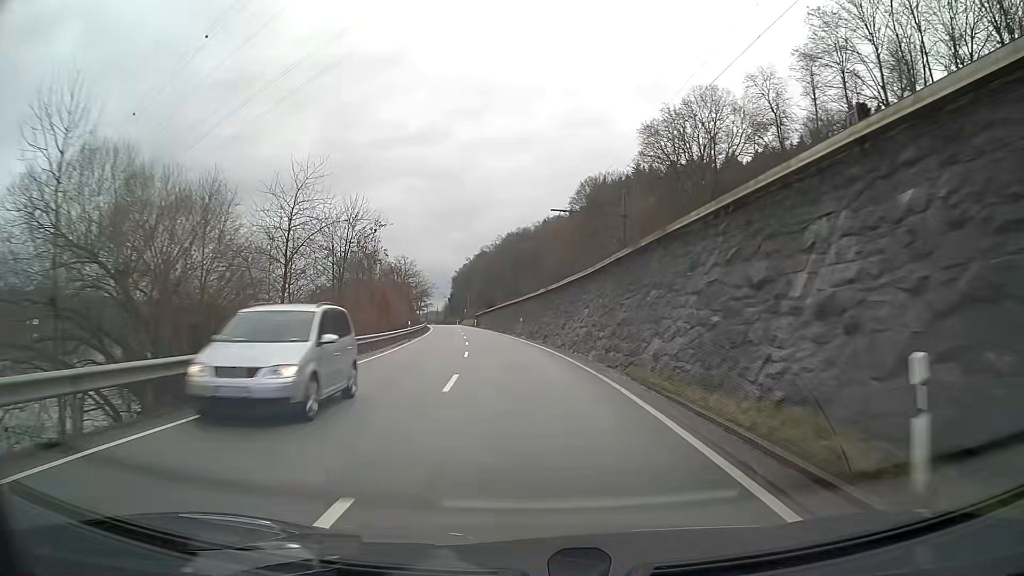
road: primary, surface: asphalt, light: Day
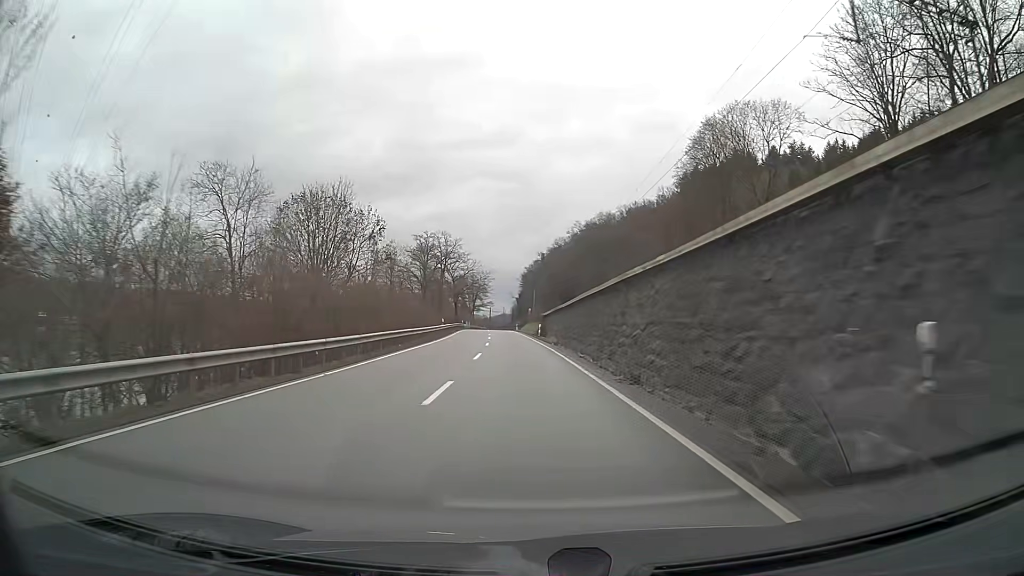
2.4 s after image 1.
(-2.9, +49.8) m; -6°
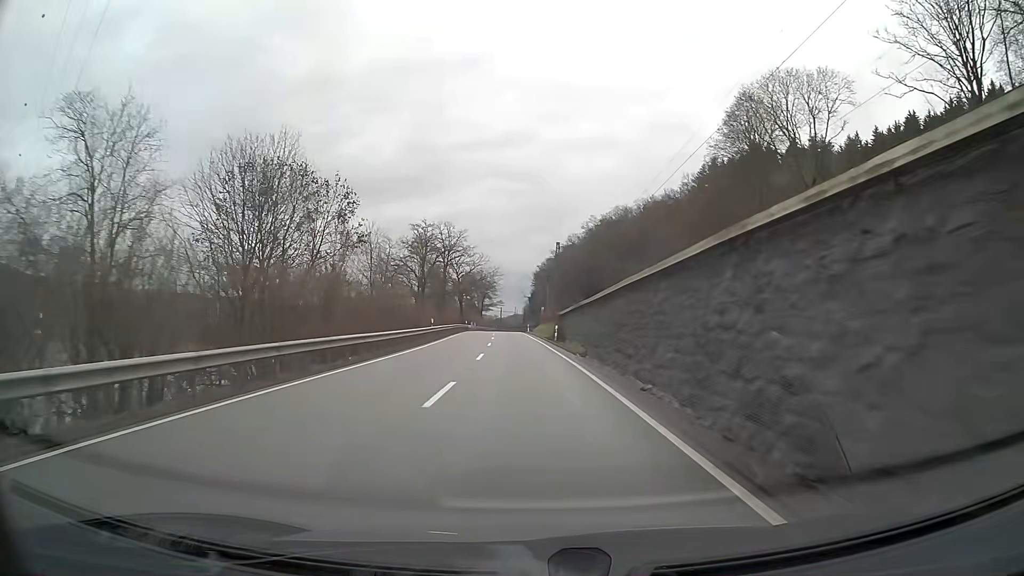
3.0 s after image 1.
(-0.1, +12.5) m; -1°
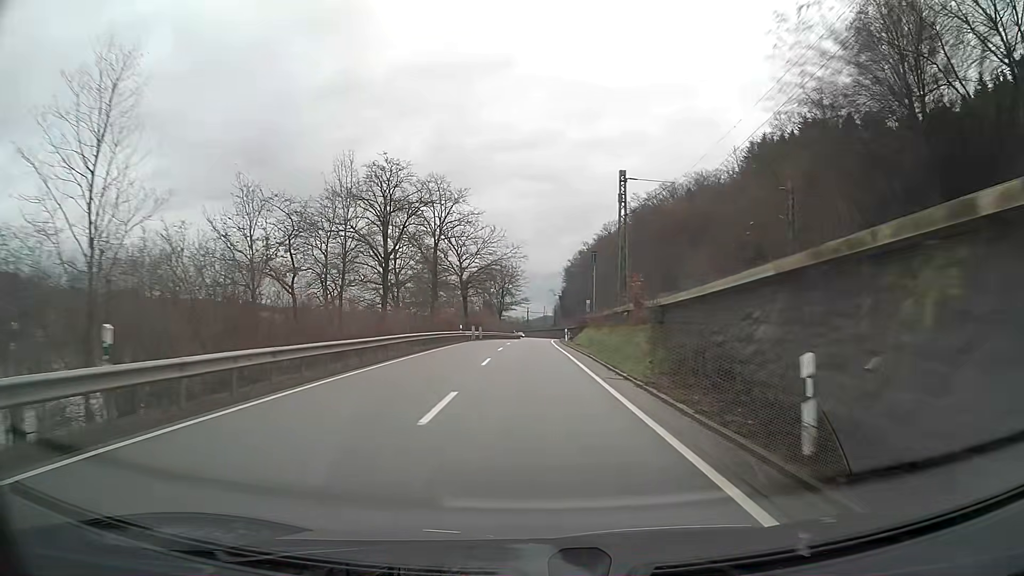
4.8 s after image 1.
(-0.7, +37.5) m; -2°
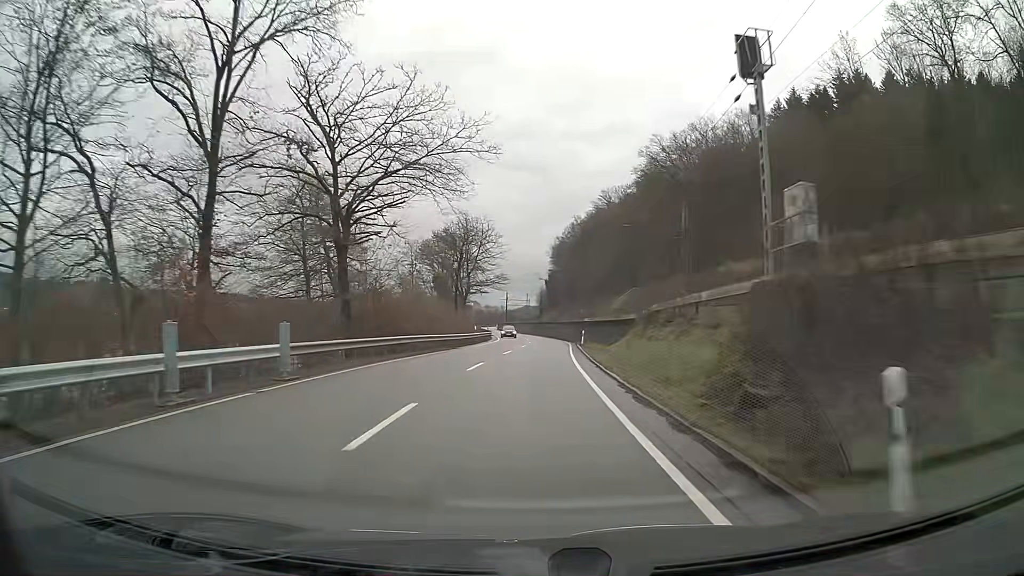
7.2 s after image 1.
(+0.3, +50.0) m; +2°
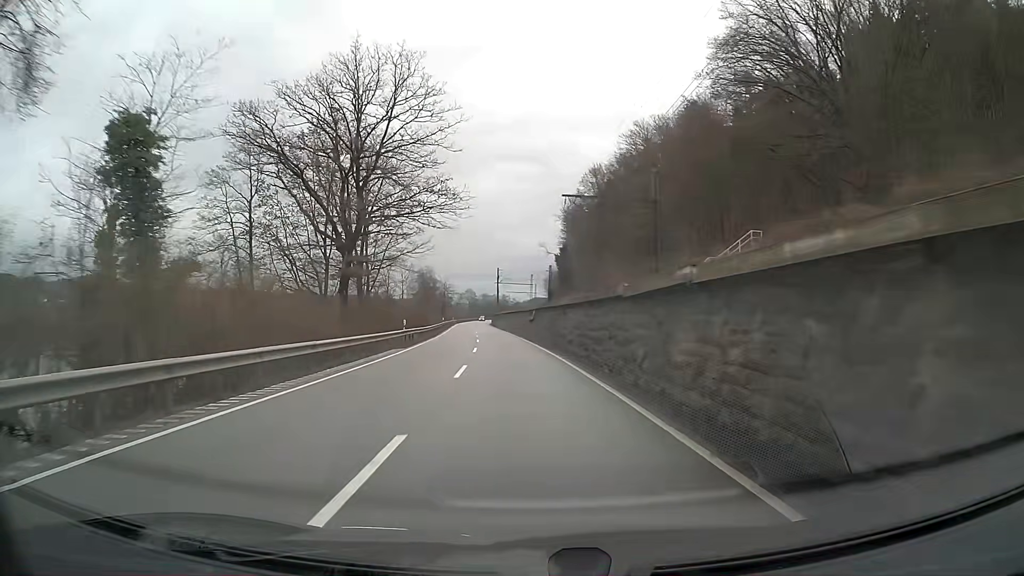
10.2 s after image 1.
(+0.4, +63.1) m; -2°
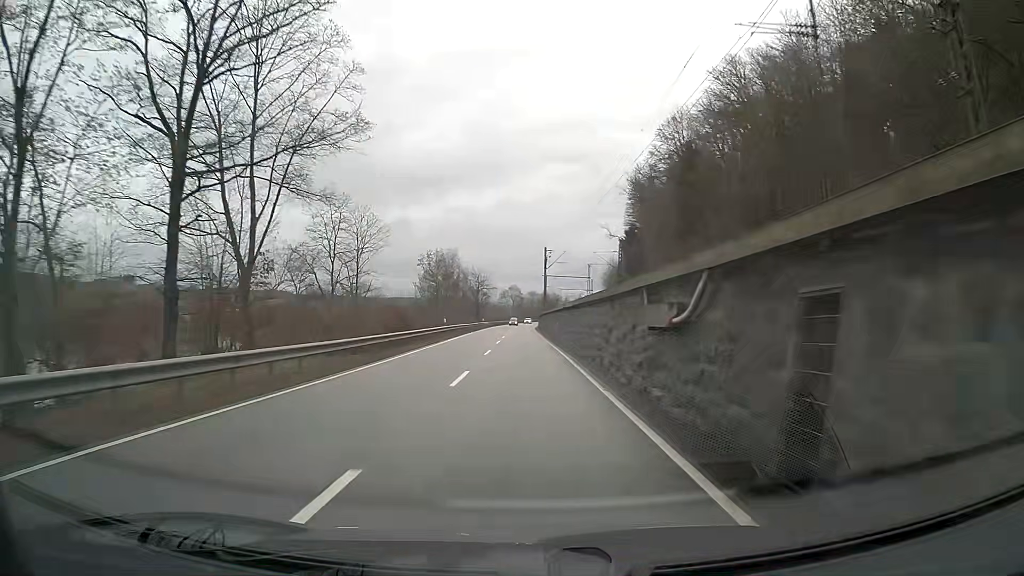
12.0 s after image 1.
(-1.4, +37.8) m; -4°
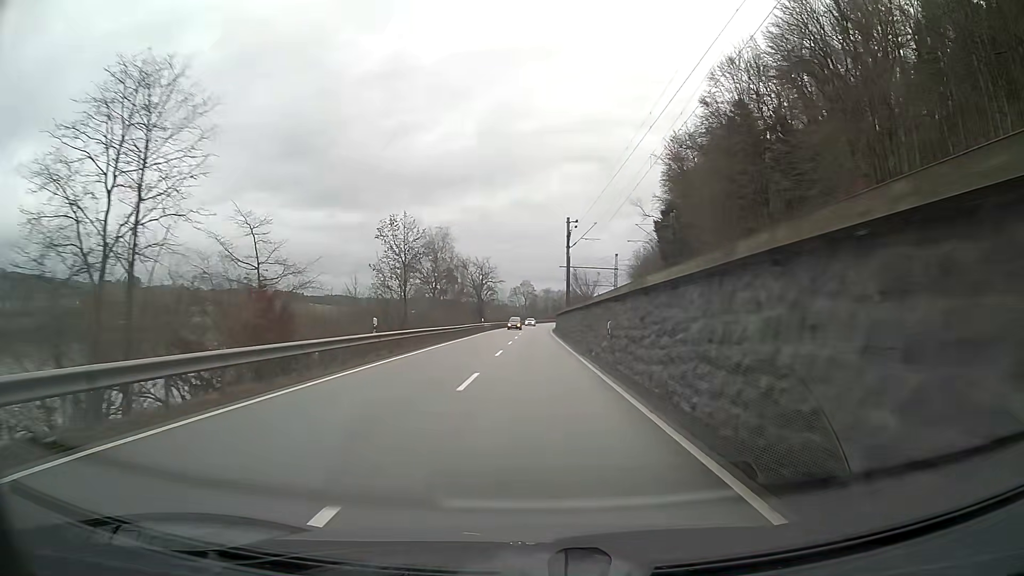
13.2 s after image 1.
(-0.2, +25.2) m; -1°
